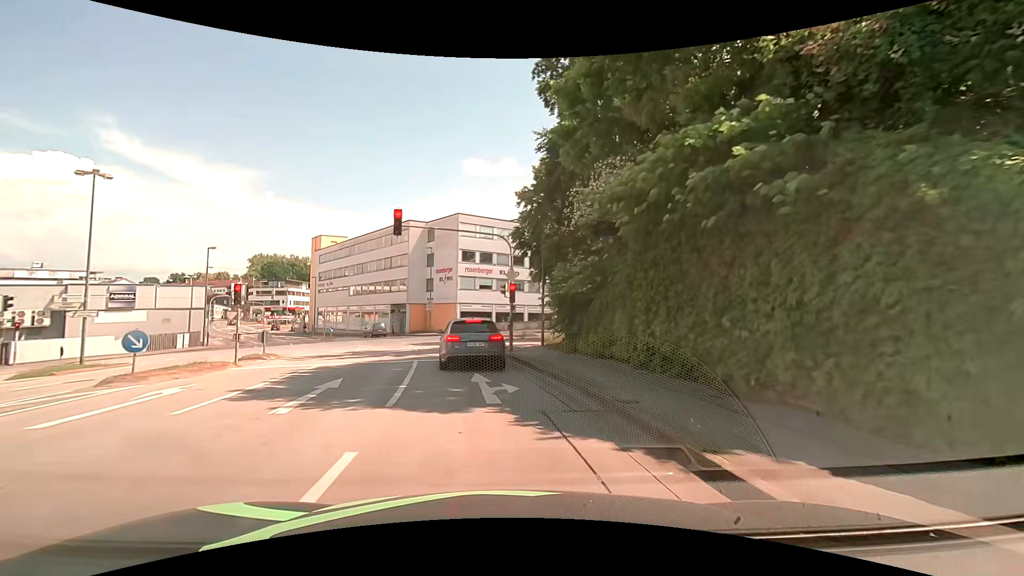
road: tertiary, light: Day
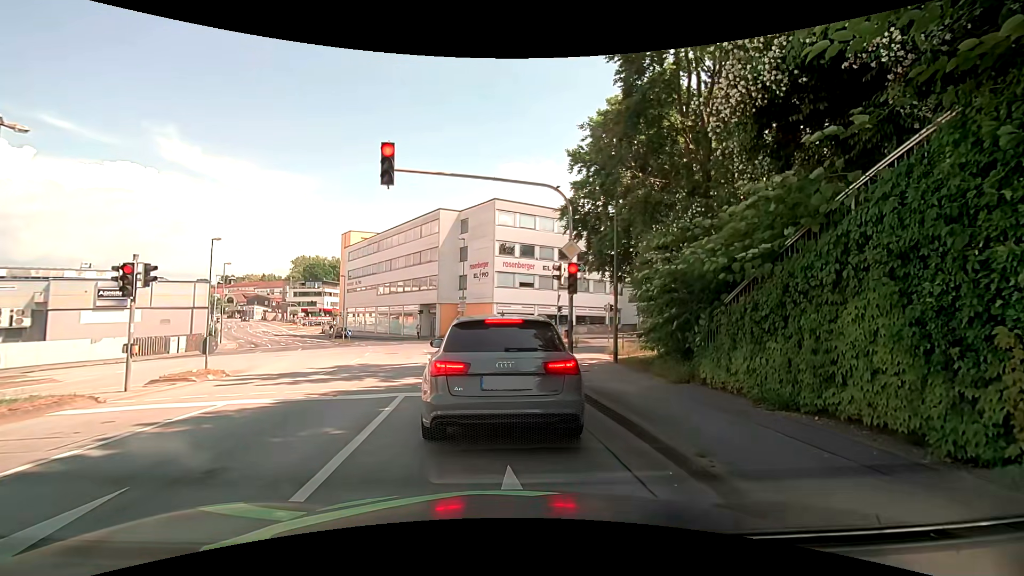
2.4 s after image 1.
(-0.2, +7.7) m; -3°
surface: asphalt
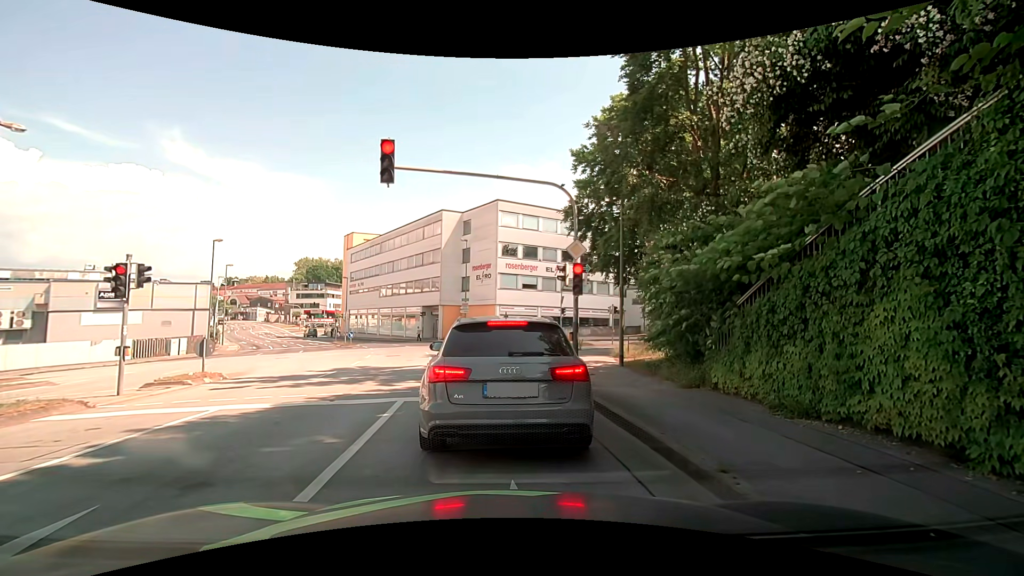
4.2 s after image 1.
(0.0, +0.4) m; 0°
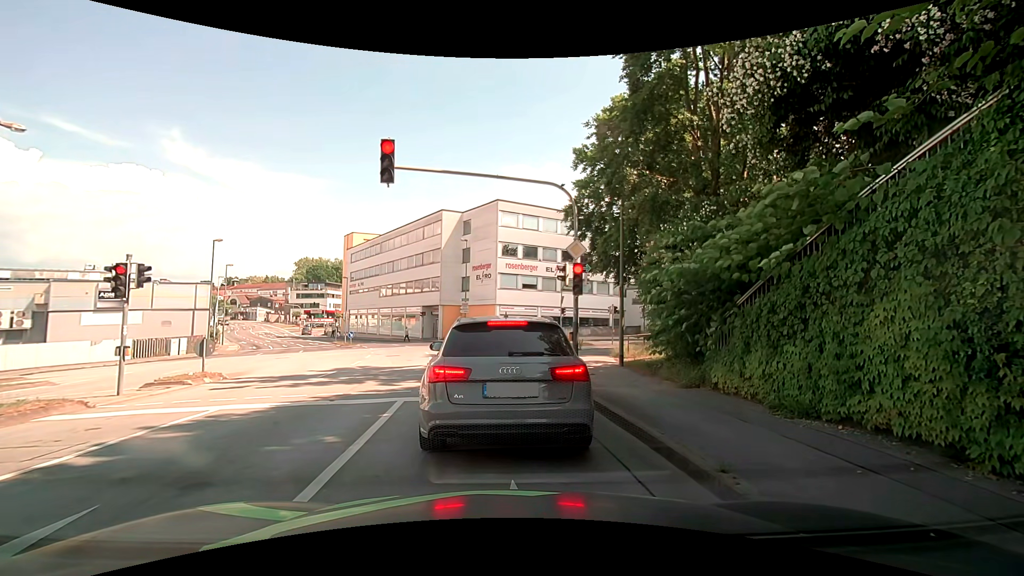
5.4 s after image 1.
(0.0, 0.0) m; 0°
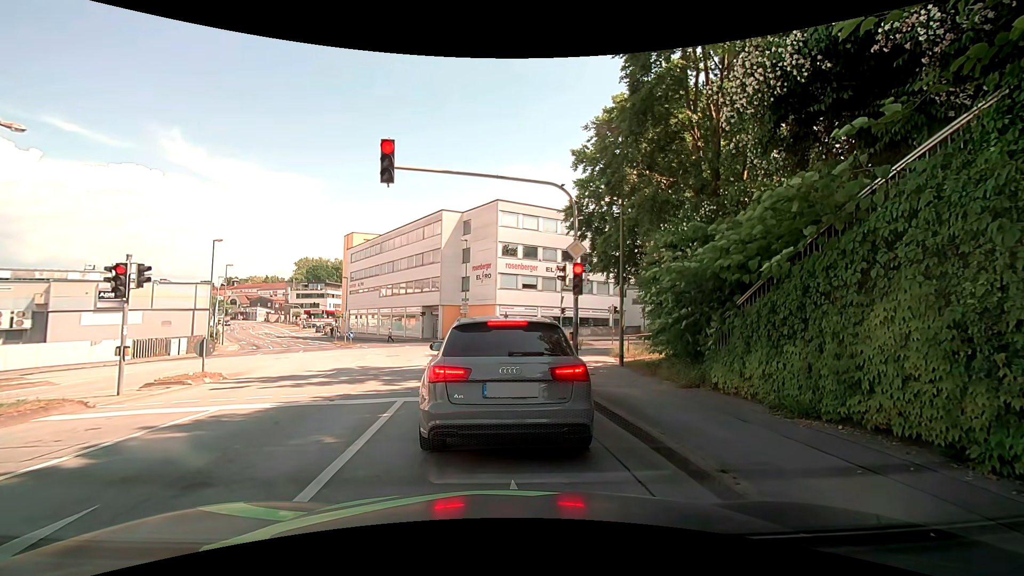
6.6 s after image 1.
(0.0, 0.0) m; 0°
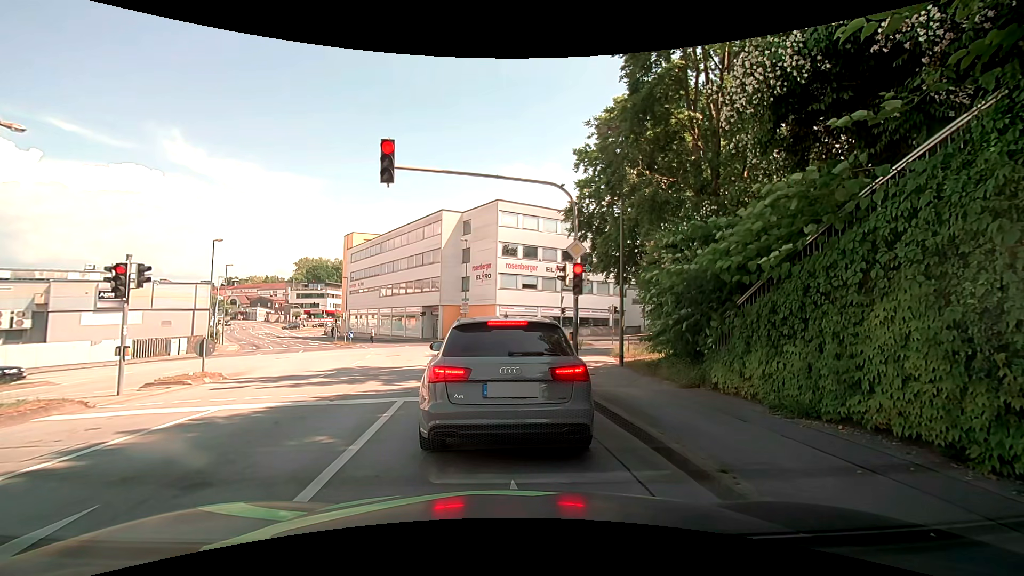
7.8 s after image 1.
(0.0, 0.0) m; 0°
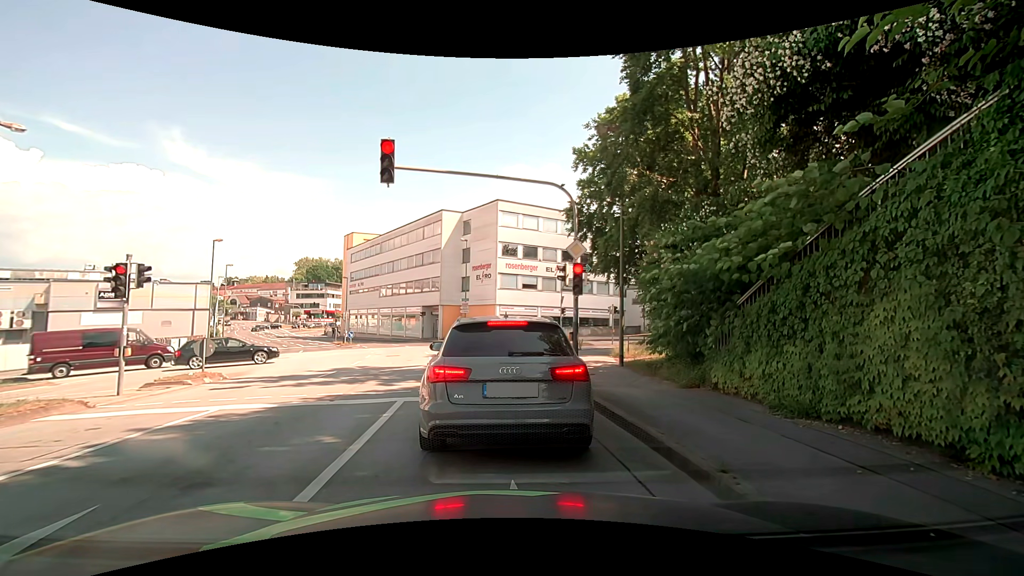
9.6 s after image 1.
(0.0, 0.0) m; 0°
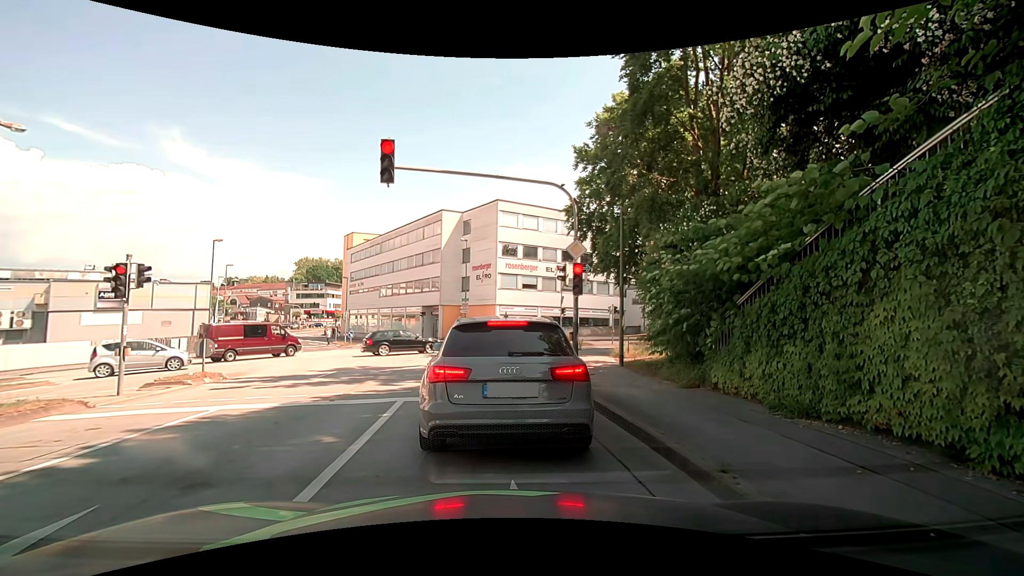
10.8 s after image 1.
(0.0, 0.0) m; 0°
(-1, +10) (-2, +20) (-4, +30) (-6, +39) (-10, +49) (-14, +58) (-20, +66) (-25, +74) (-31, +83) (-36, +91) m
